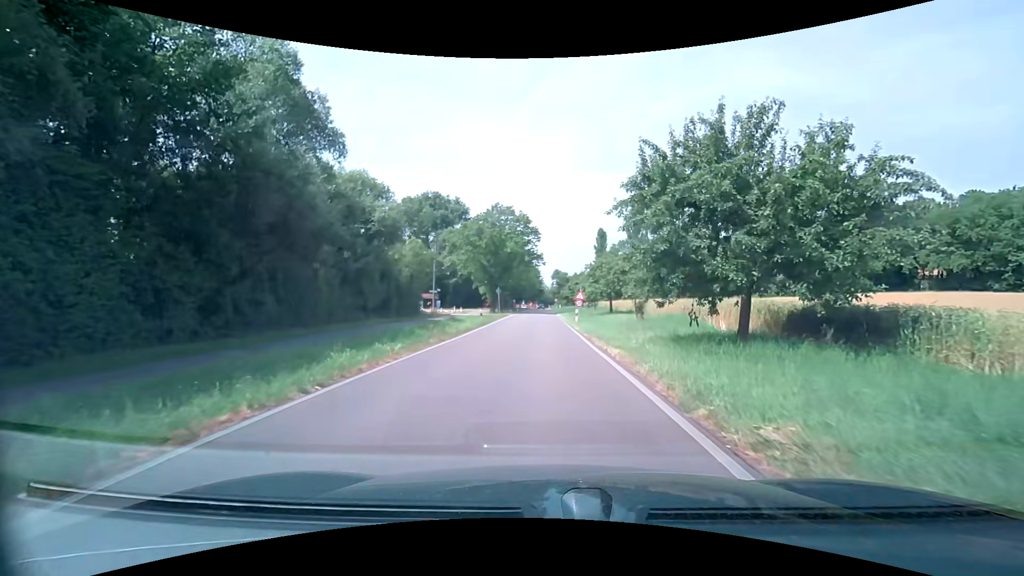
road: tertiary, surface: asphalt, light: Day
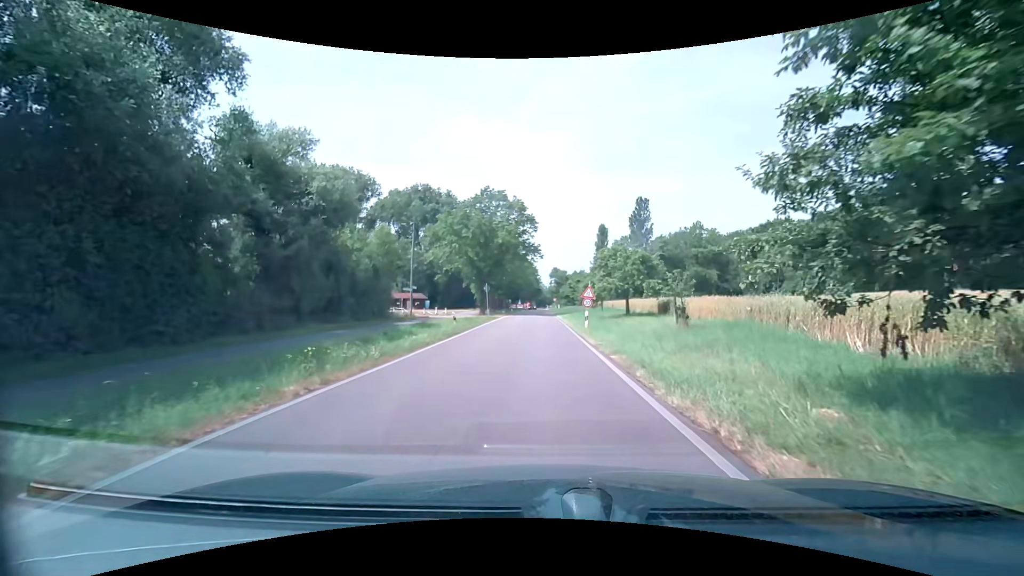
(0.0, +9.6) m; +1°
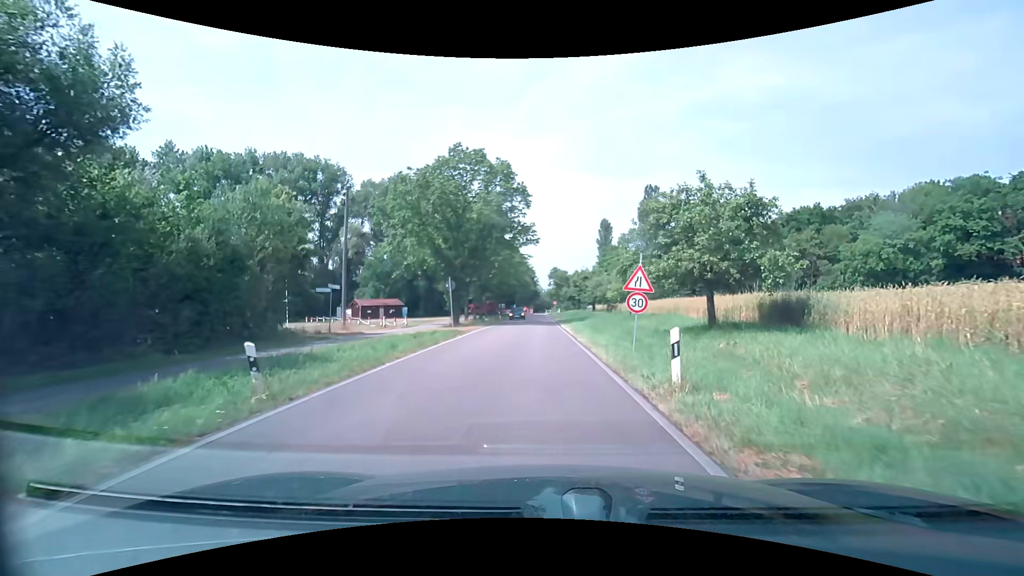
(0.0, +17.2) m; 0°
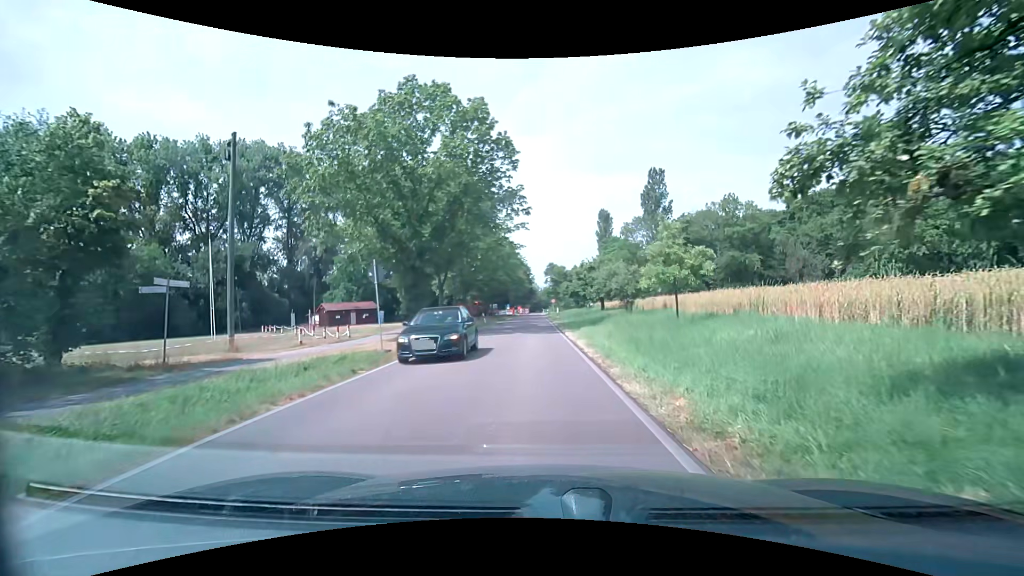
(+0.1, +12.5) m; +1°
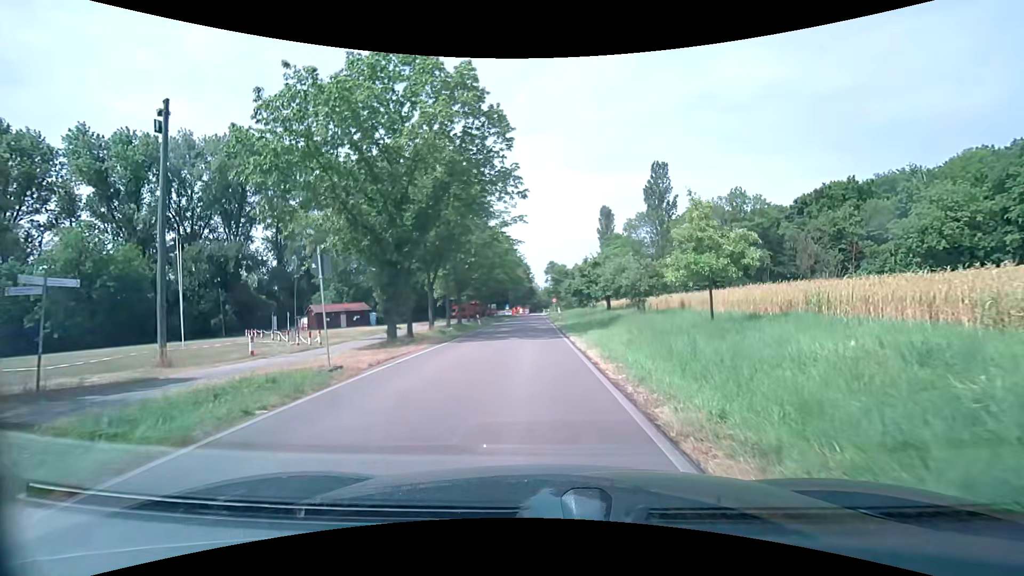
(0.0, +4.2) m; 0°
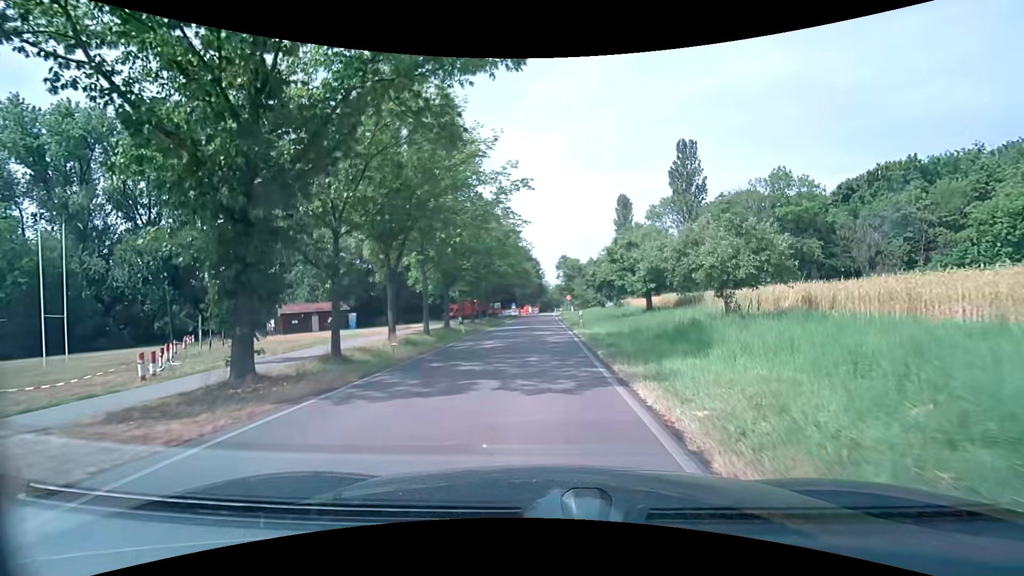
(-0.2, +13.2) m; -1°
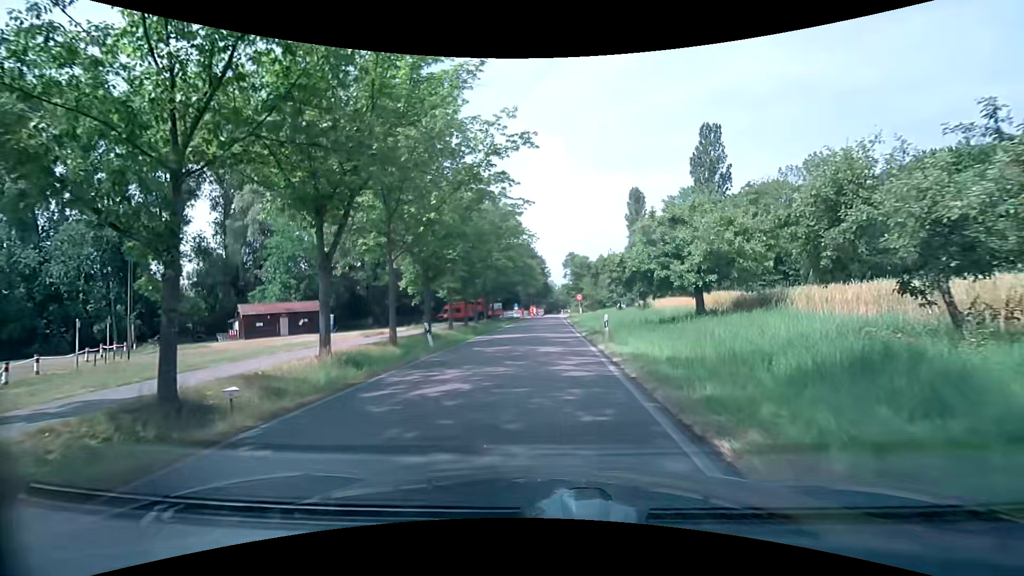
(-0.1, +9.2) m; -1°
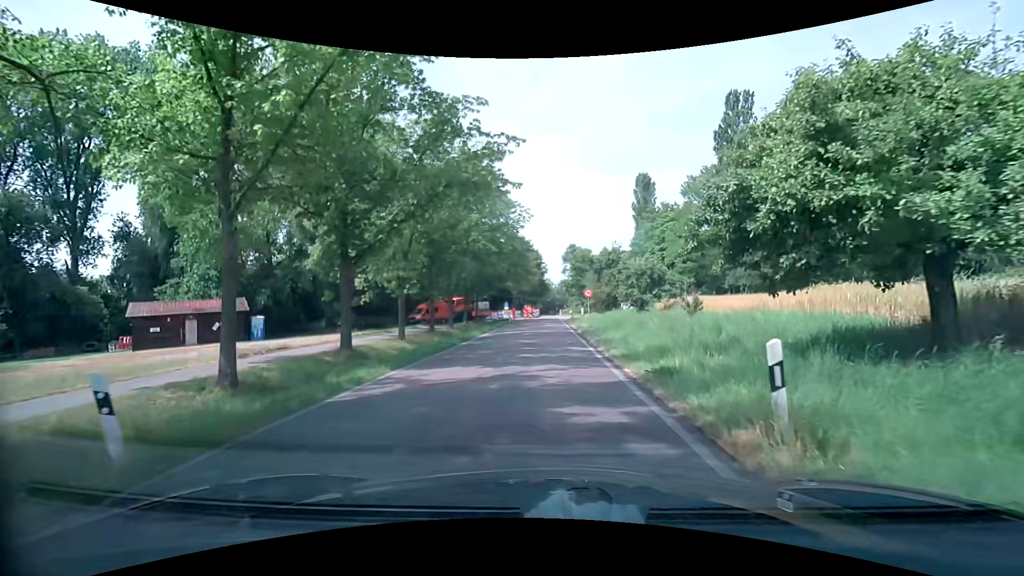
(+0.1, +13.8) m; 0°
(0, +10) (0, +20) (0, +30) (+1, +40) (+1, +50) (+1, +60) (+1, +70) (+1, +80) (+2, +90) (+2, +100) m
